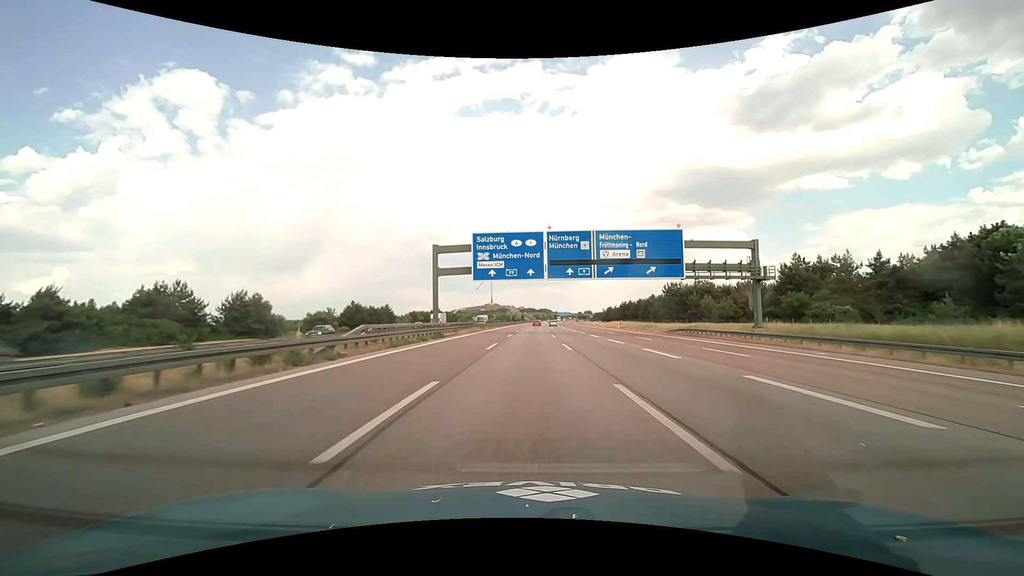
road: motorway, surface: asphalt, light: Day
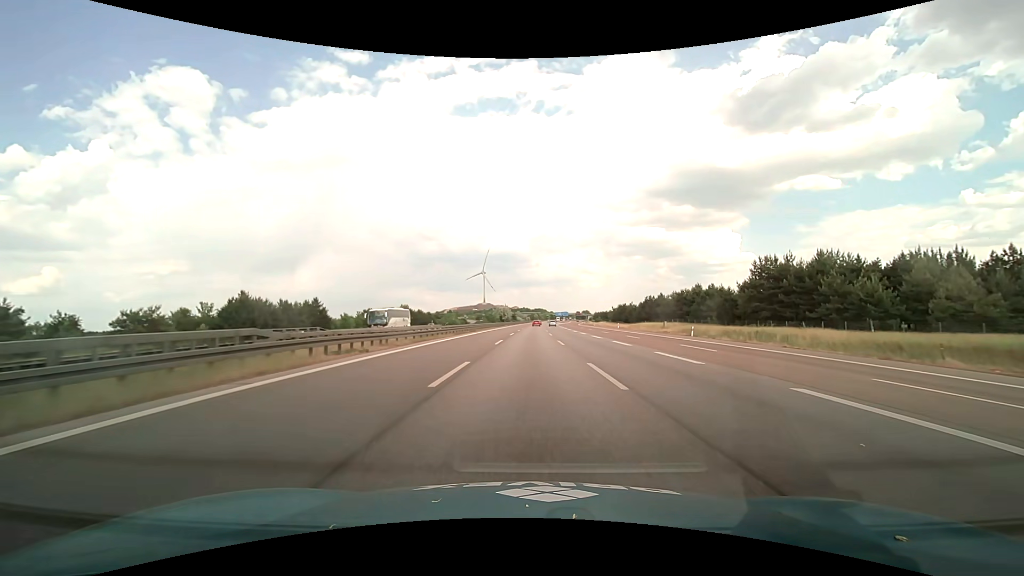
(+0.4, +50.1) m; +1°
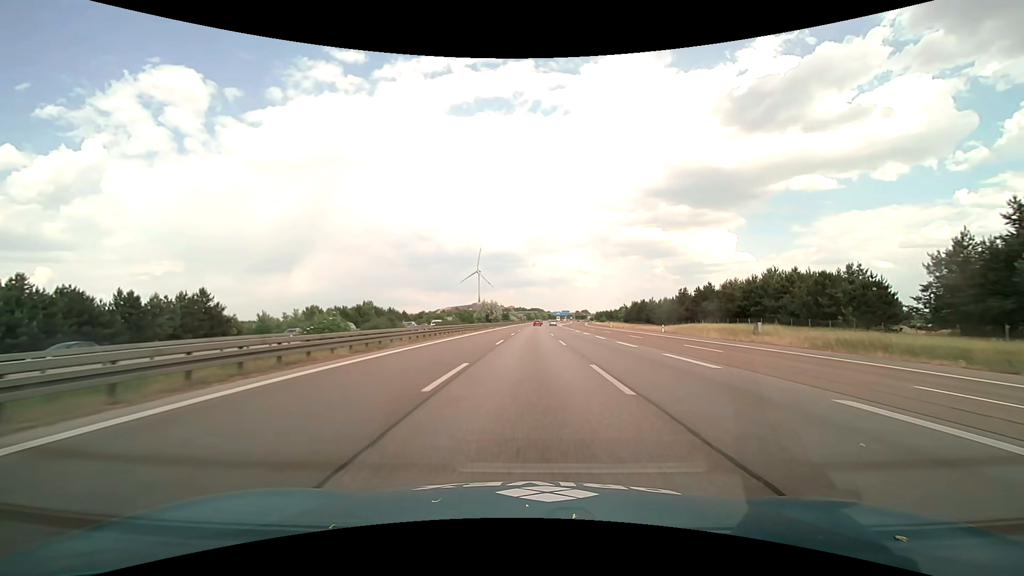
(+0.1, +37.5) m; 0°
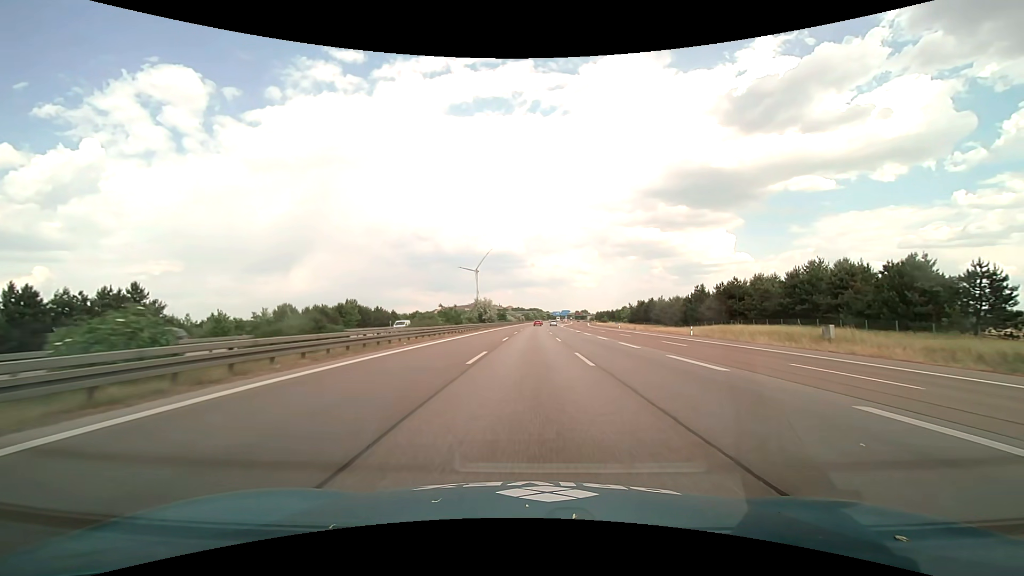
(0.0, +12.5) m; 0°
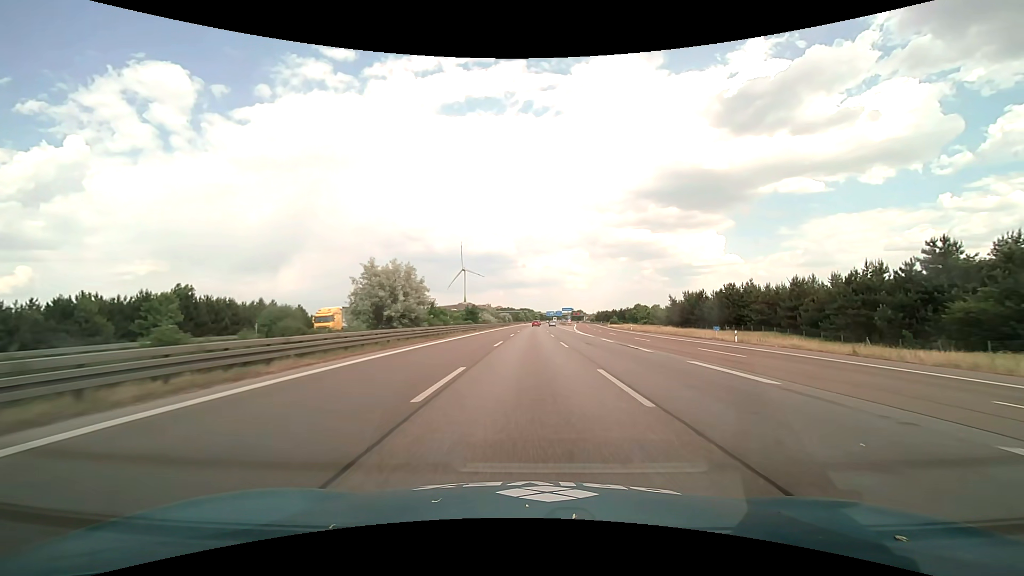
(+0.4, +62.4) m; +1°
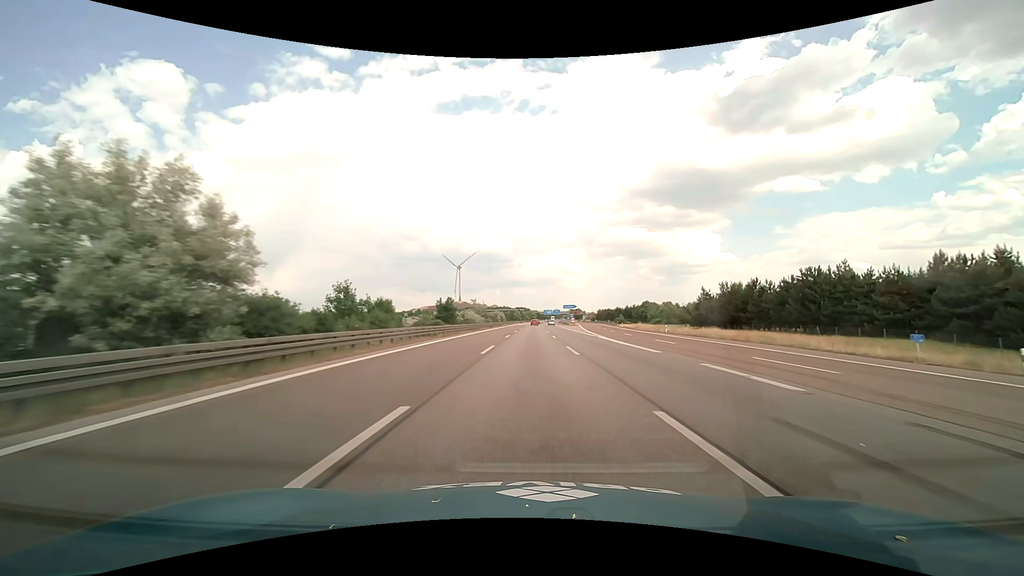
(0.0, +25.0) m; 0°
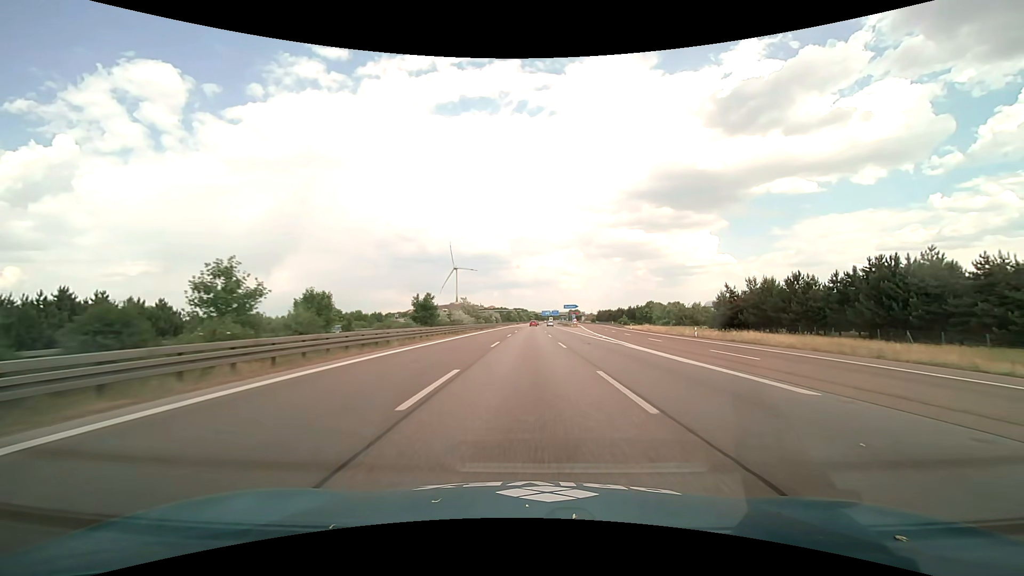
(0.0, +12.5) m; 0°
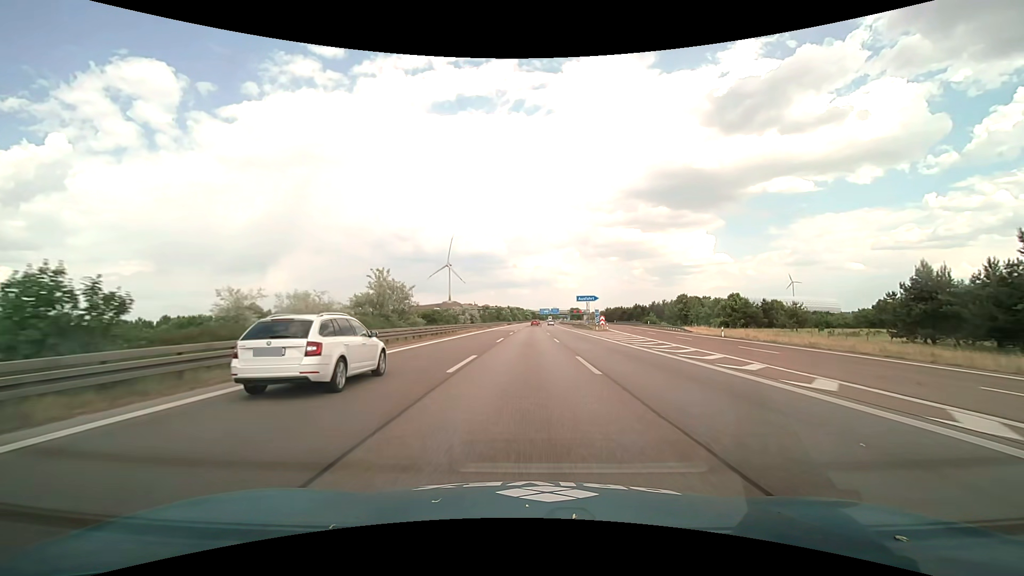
(+0.3, +49.9) m; +1°
(0, +10) (0, +20) (0, +30) (0, +40) (0, +50) (0, +60) (0, +70) (0, +80) (+1, +90) (+1, +100) m
